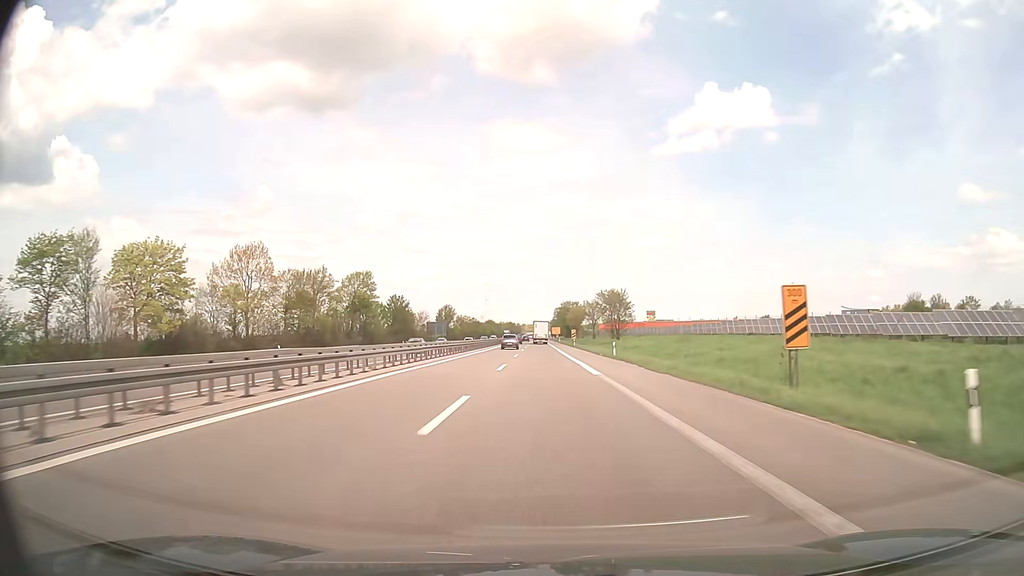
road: trunk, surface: asphalt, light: Day
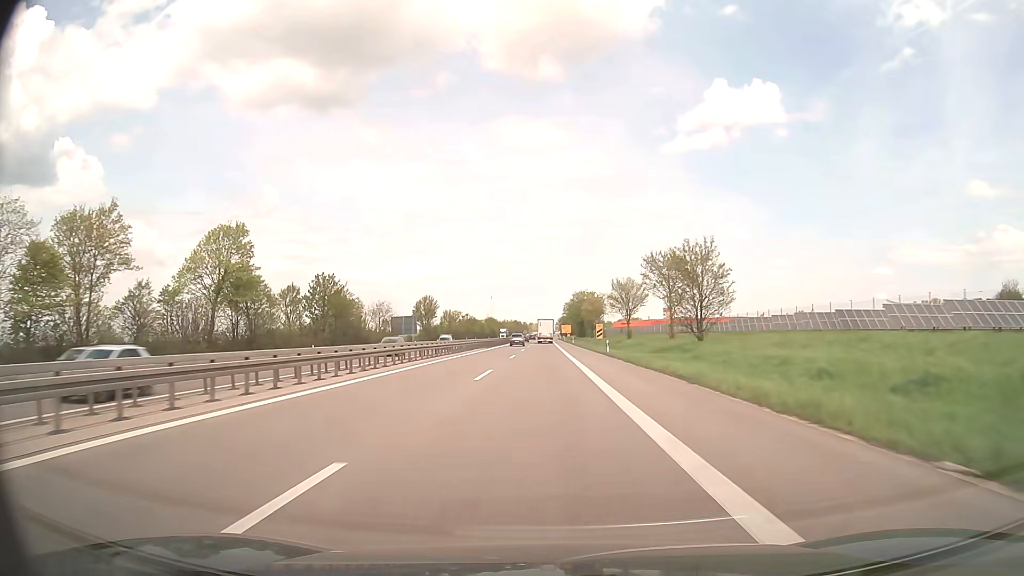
(0.0, +44.9) m; 0°
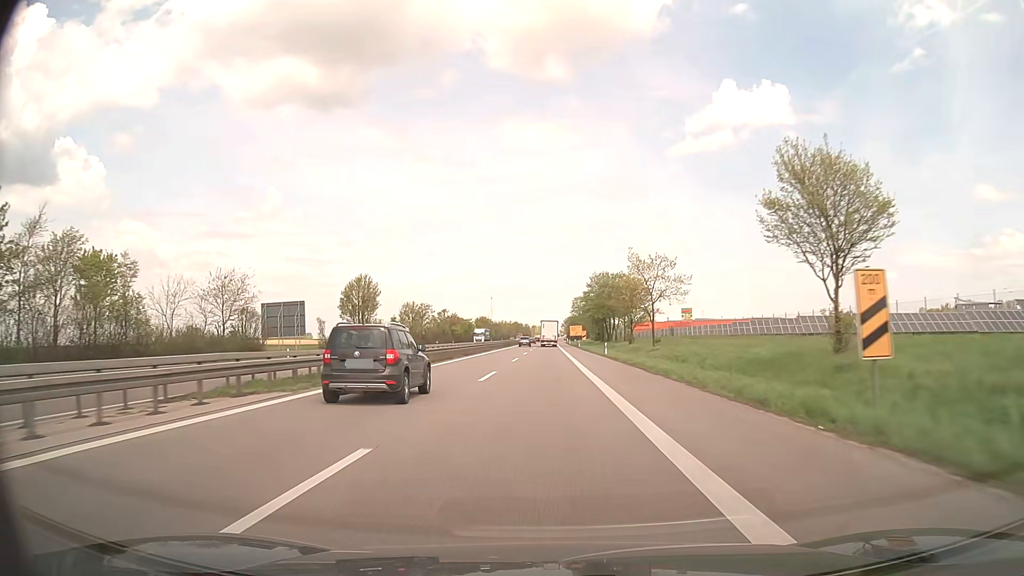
(-0.3, +58.7) m; -1°
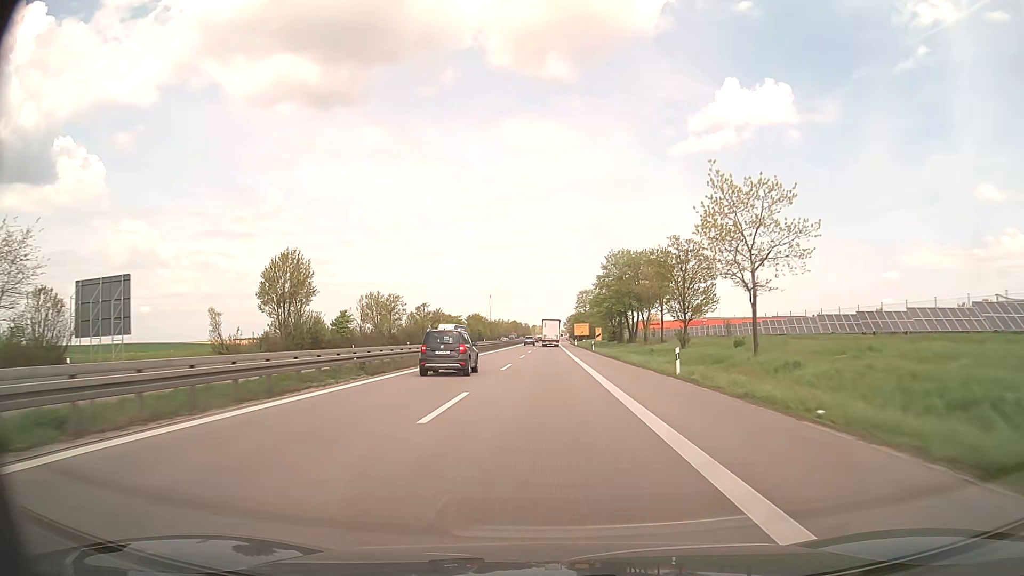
(0.0, +29.8) m; 0°
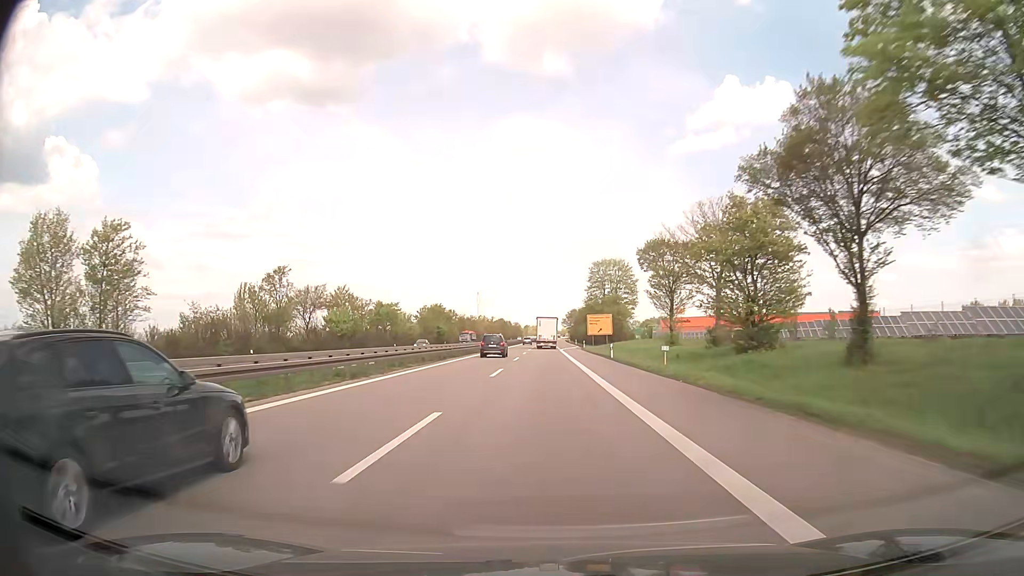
(+0.3, +77.0) m; 0°
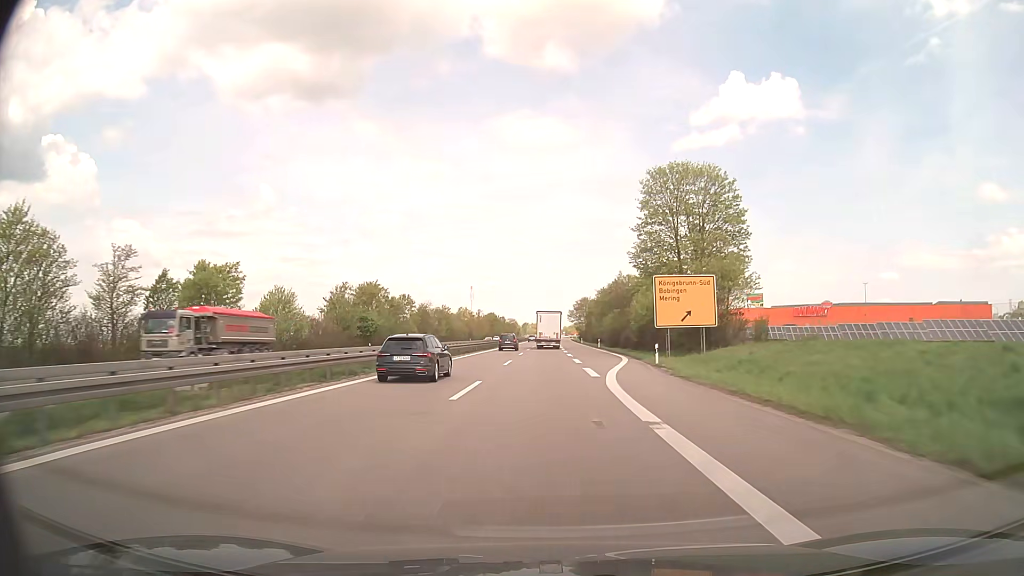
(0.0, +64.2) m; 0°
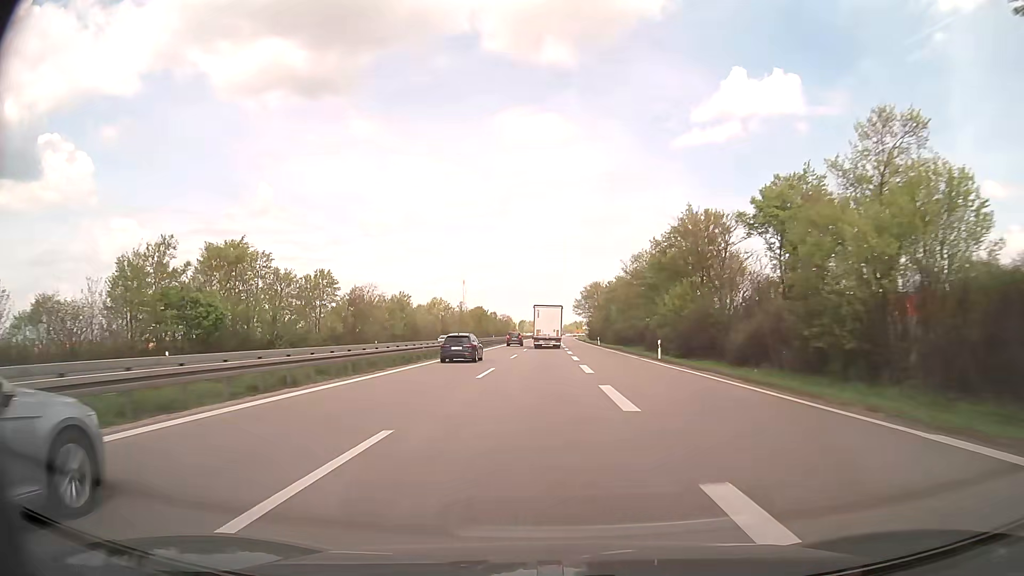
(+0.2, +47.0) m; 0°
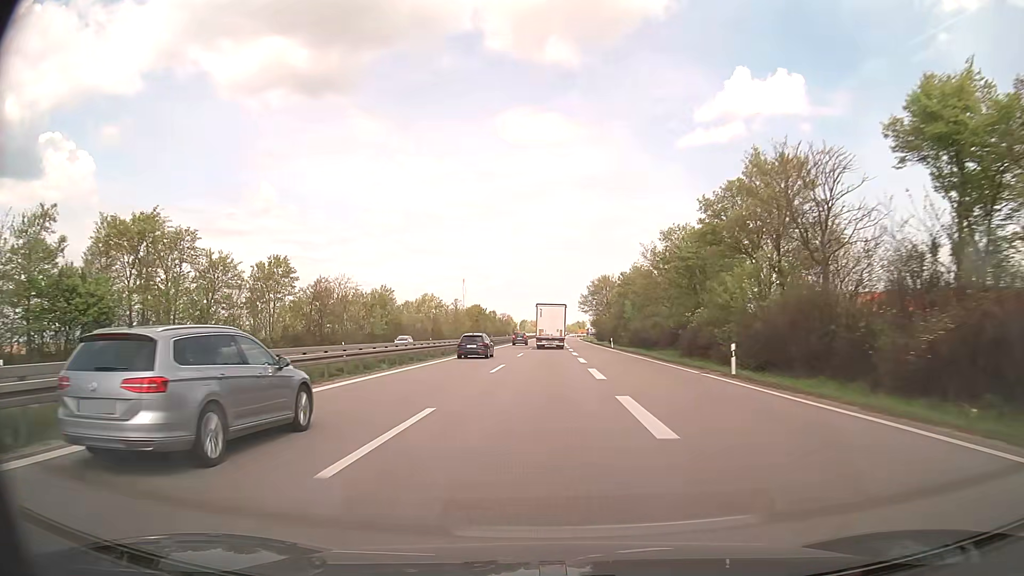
(0.0, +15.1) m; 0°
(0, +10) (0, +20) (0, +30) (0, +40) (0, +50) (0, +60) (0, +70) (0, +80) (0, +90) (0, +100) m
